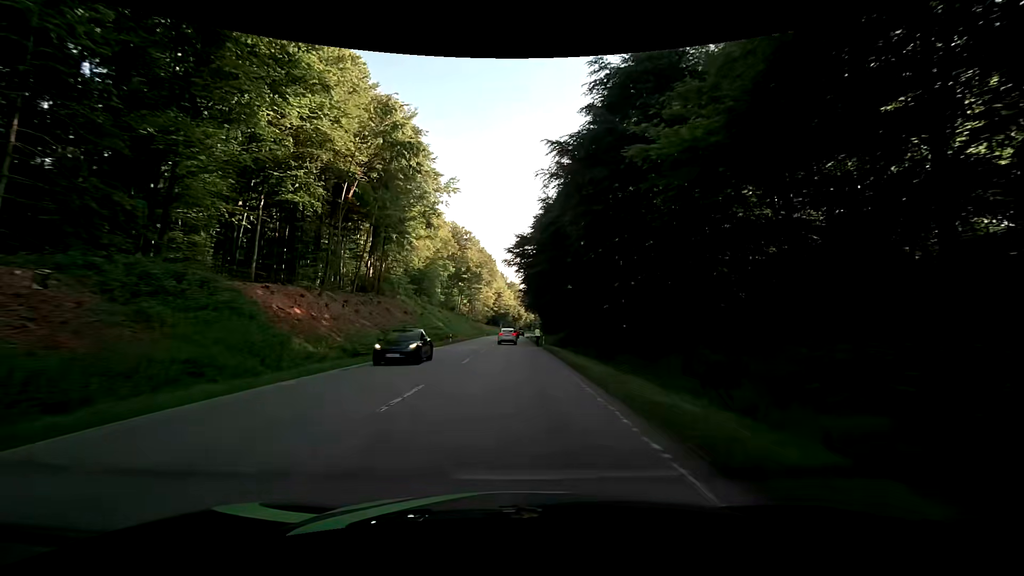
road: secondary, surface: asphalt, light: Day
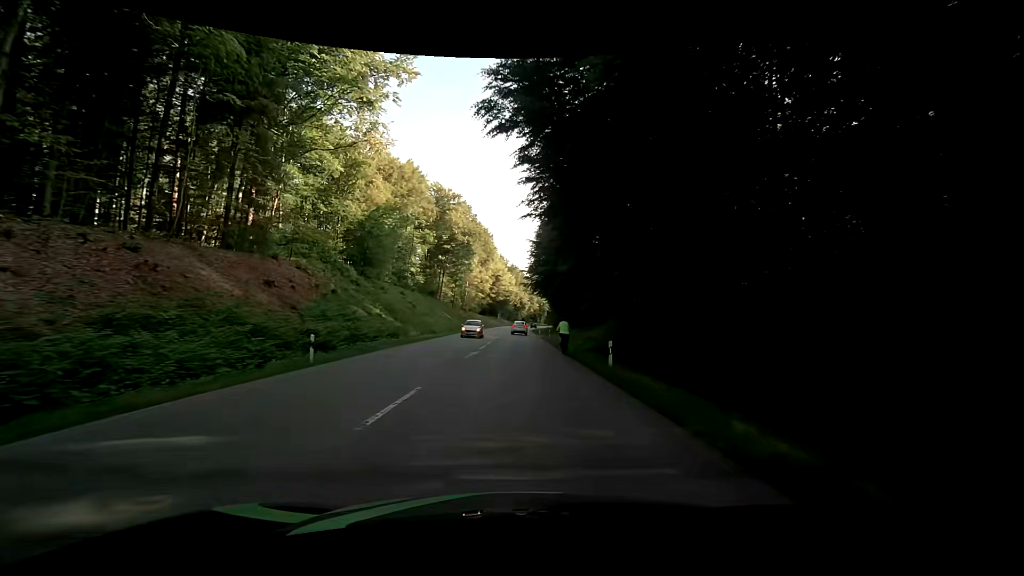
(-0.6, +37.7) m; 0°
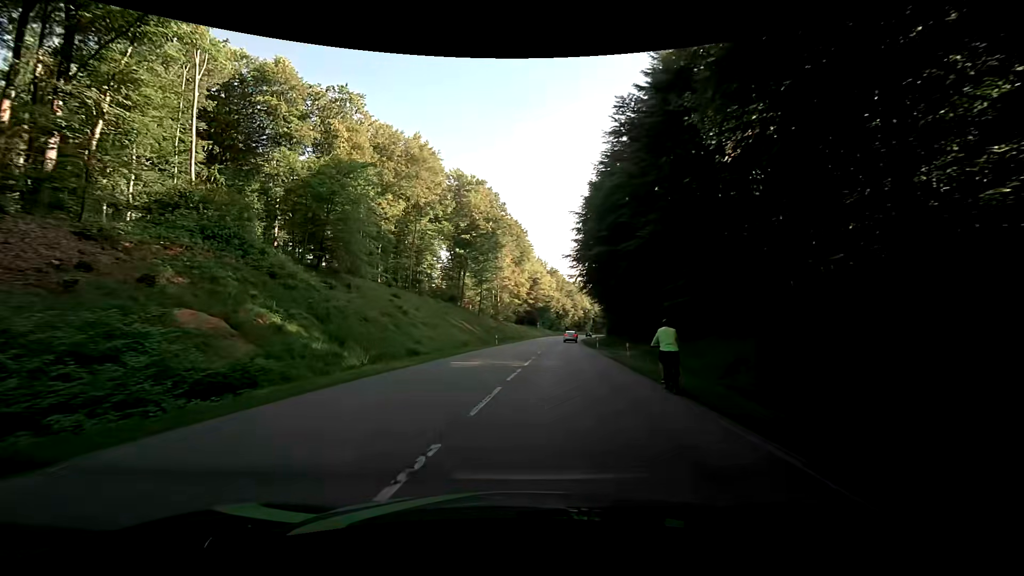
(-0.5, +23.6) m; -4°
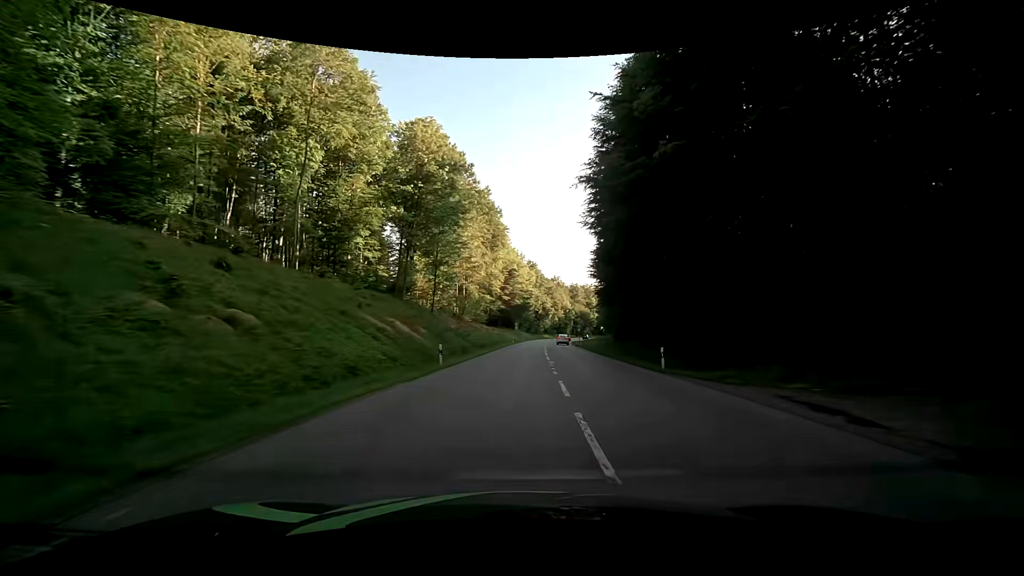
(-0.6, +27.8) m; +2°
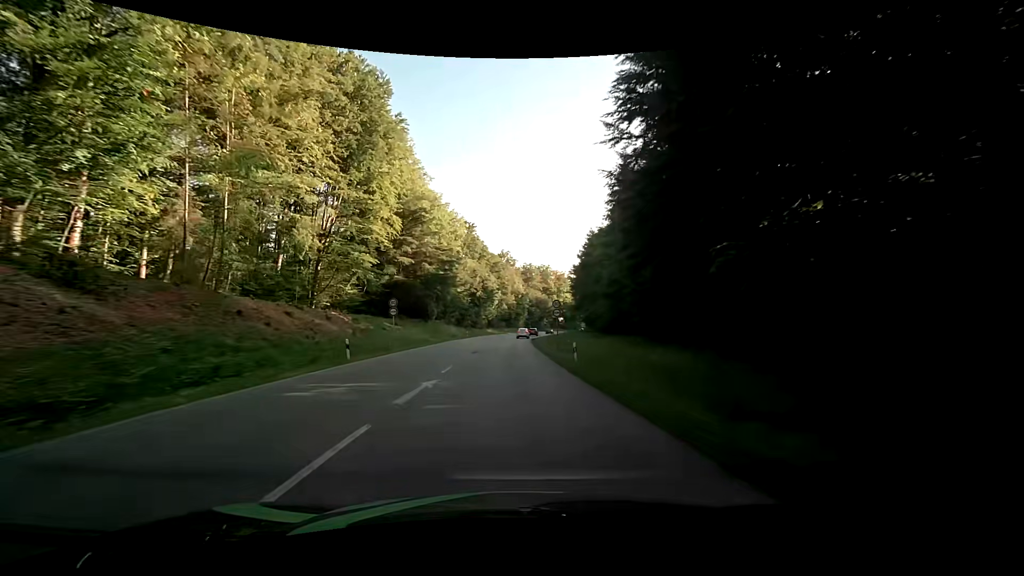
(+4.8, +56.0) m; +6°
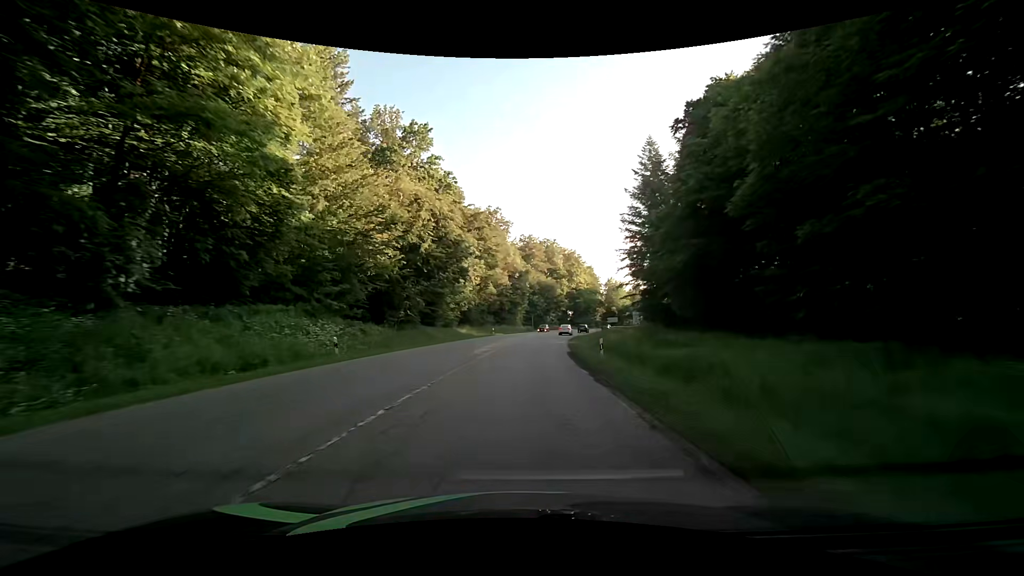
(-0.7, +56.9) m; 0°
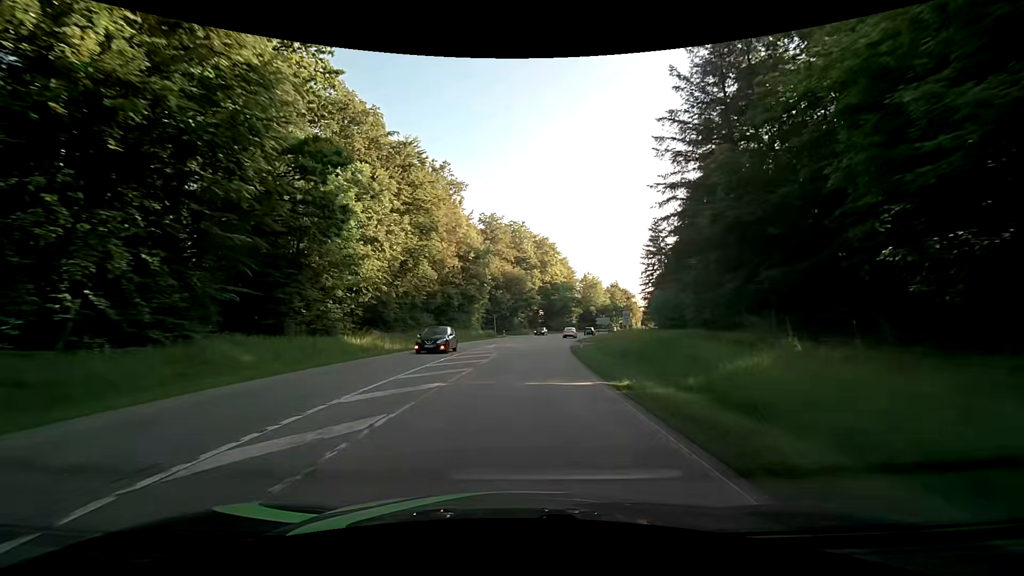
(+1.1, +32.0) m; +4°
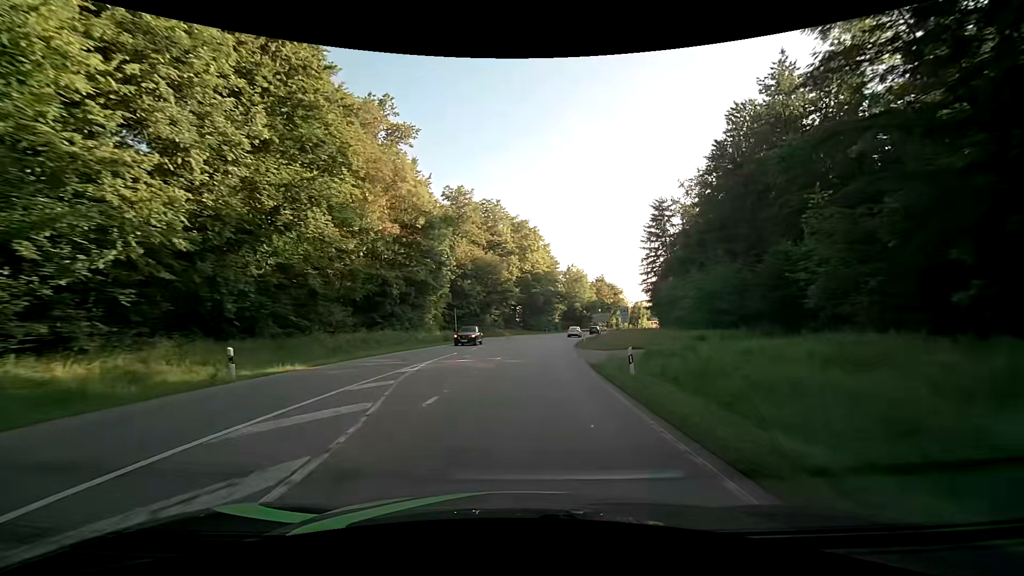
(+0.4, +21.5) m; +2°
(0, +10) (0, +20) (+1, +30) (+2, +40) (+3, +50) (+5, +60) (+7, +70) (+9, +79) (+11, +89) (+14, +99) m
